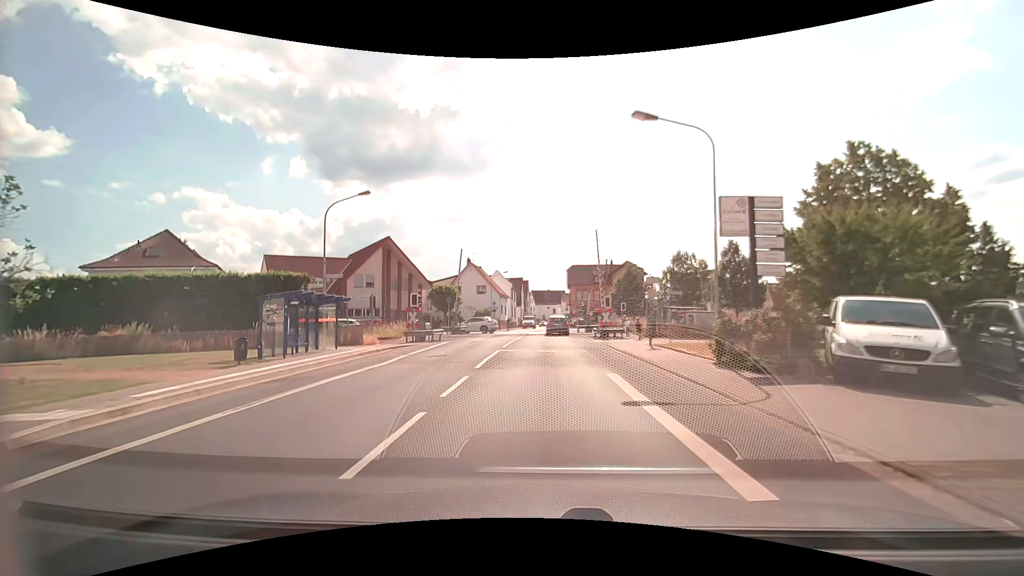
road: secondary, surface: asphalt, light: Day
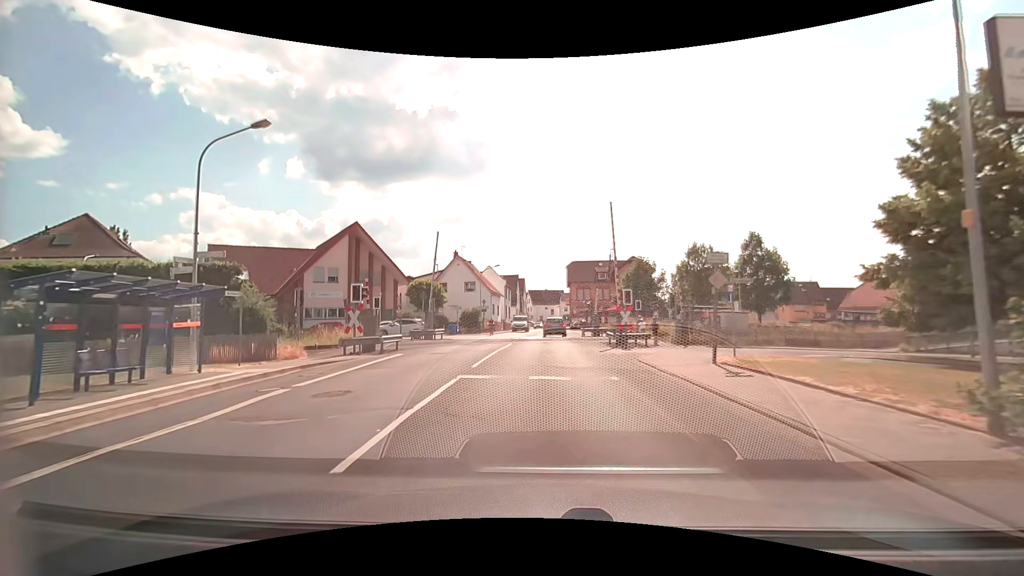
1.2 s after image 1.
(+0.1, +9.0) m; +1°
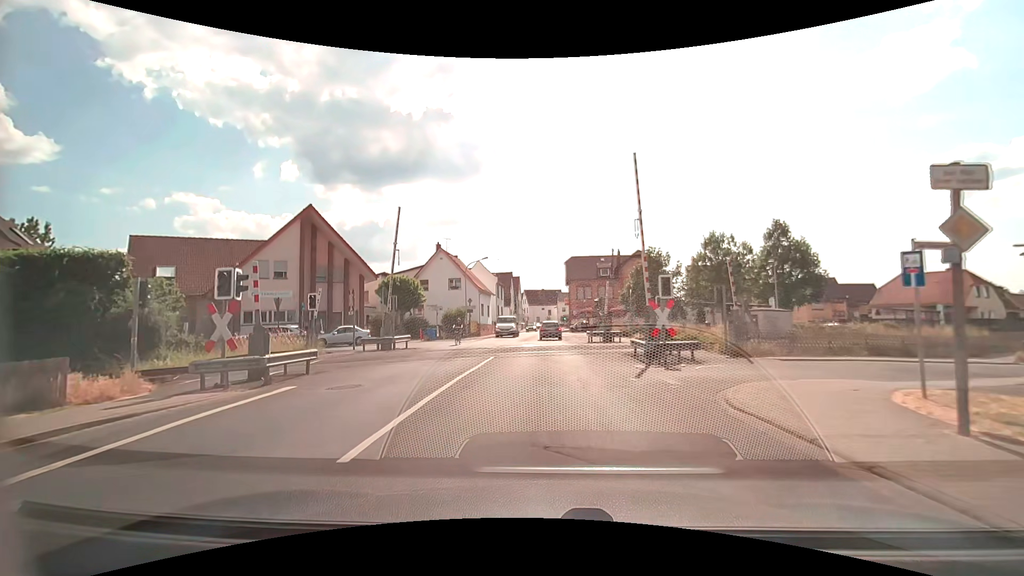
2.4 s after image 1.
(+0.1, +8.5) m; 0°
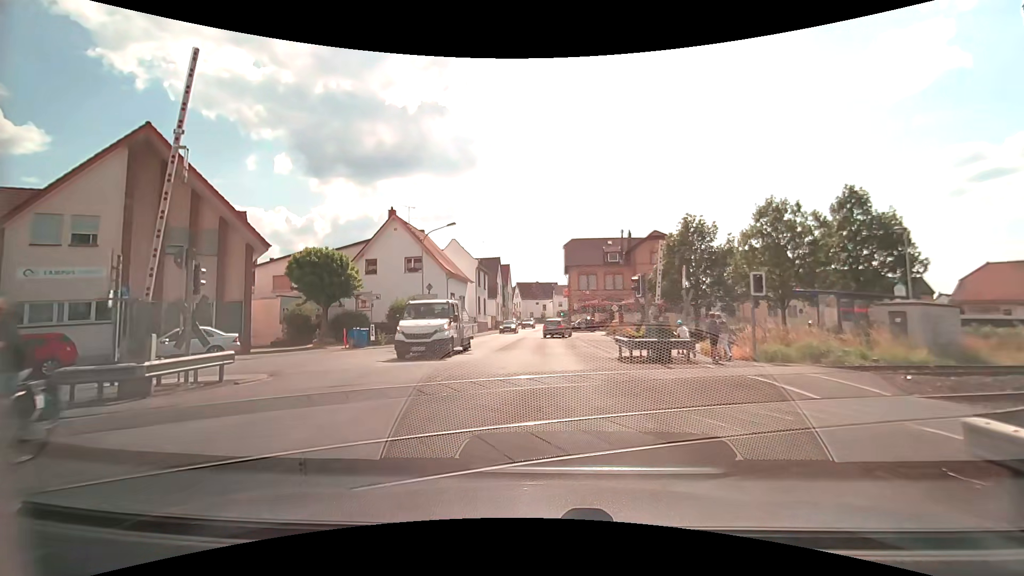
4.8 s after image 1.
(+0.3, +15.4) m; +1°
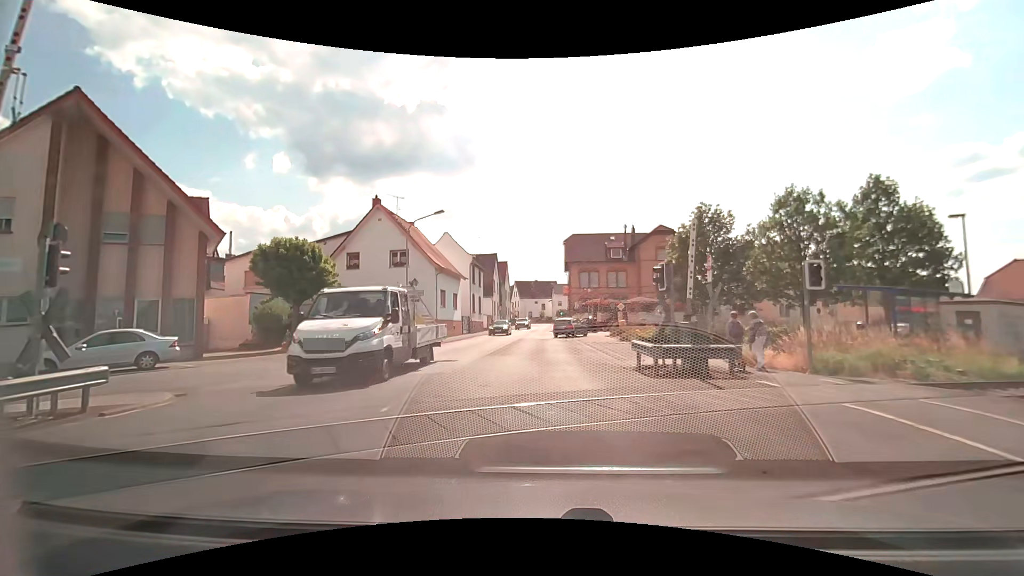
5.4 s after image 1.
(0.0, +3.6) m; 0°
